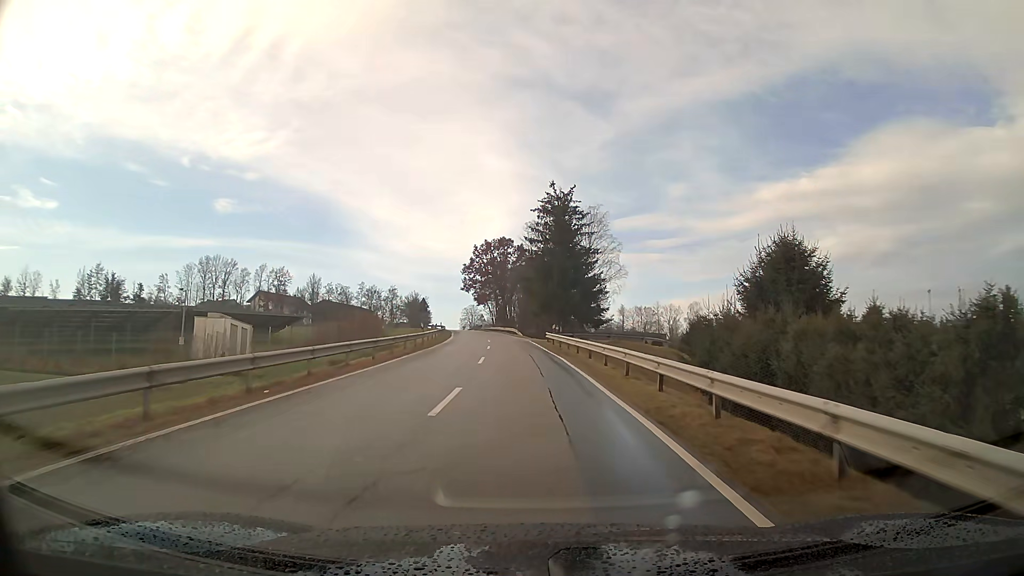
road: tertiary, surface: asphalt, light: Day
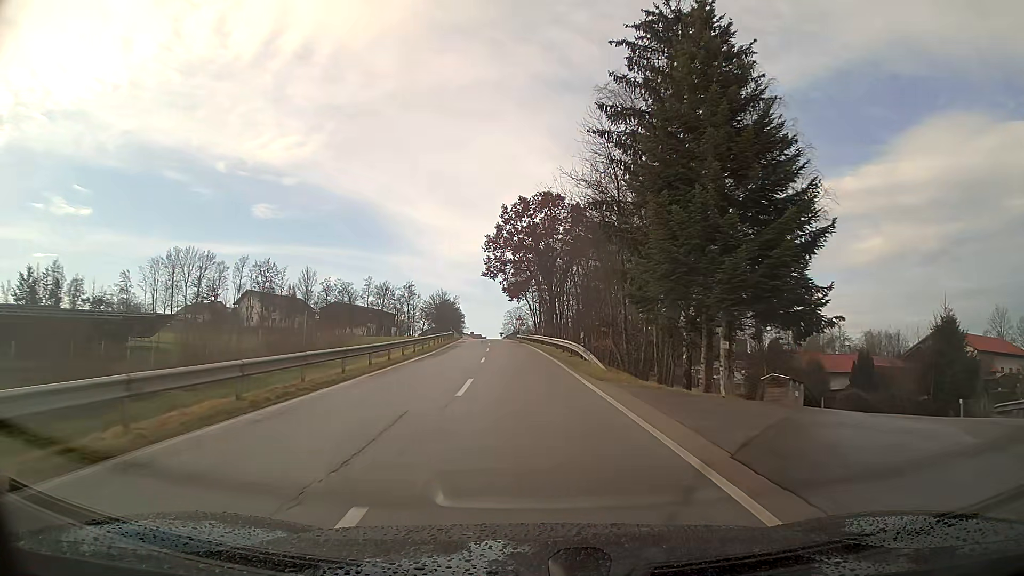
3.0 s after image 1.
(-1.6, +45.5) m; -4°
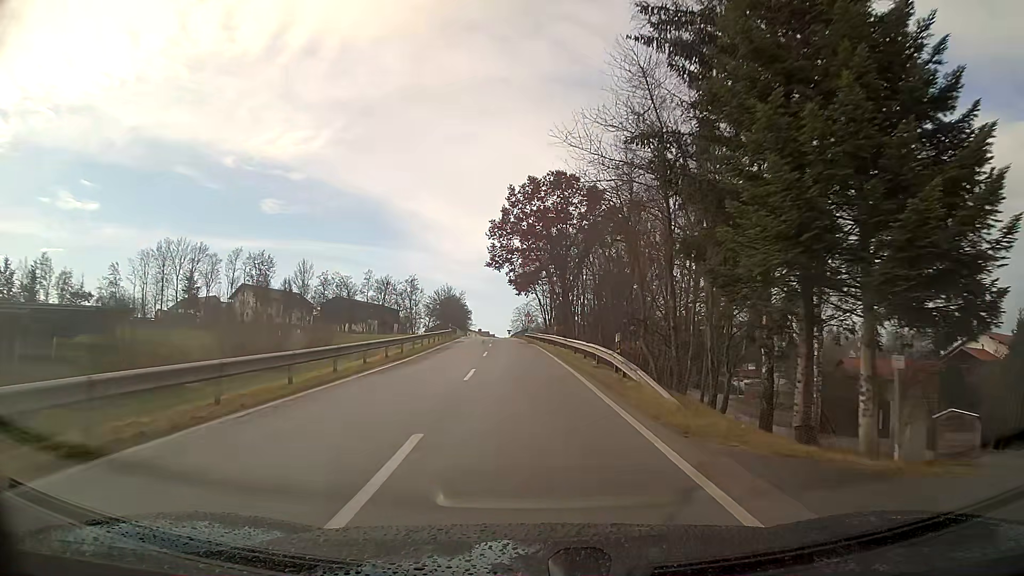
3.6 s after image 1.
(-0.1, +9.1) m; -1°
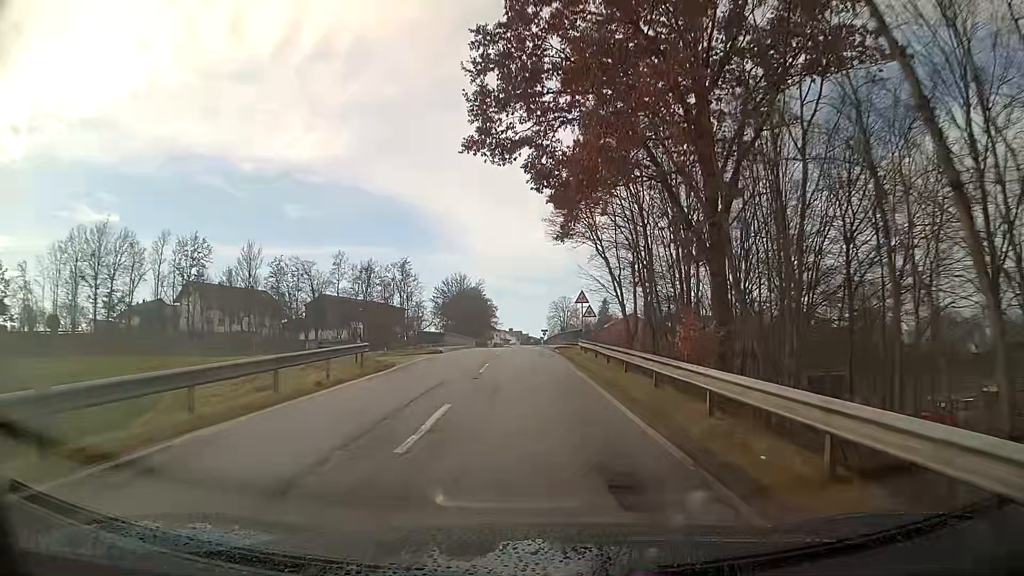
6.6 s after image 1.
(-1.3, +45.7) m; -4°
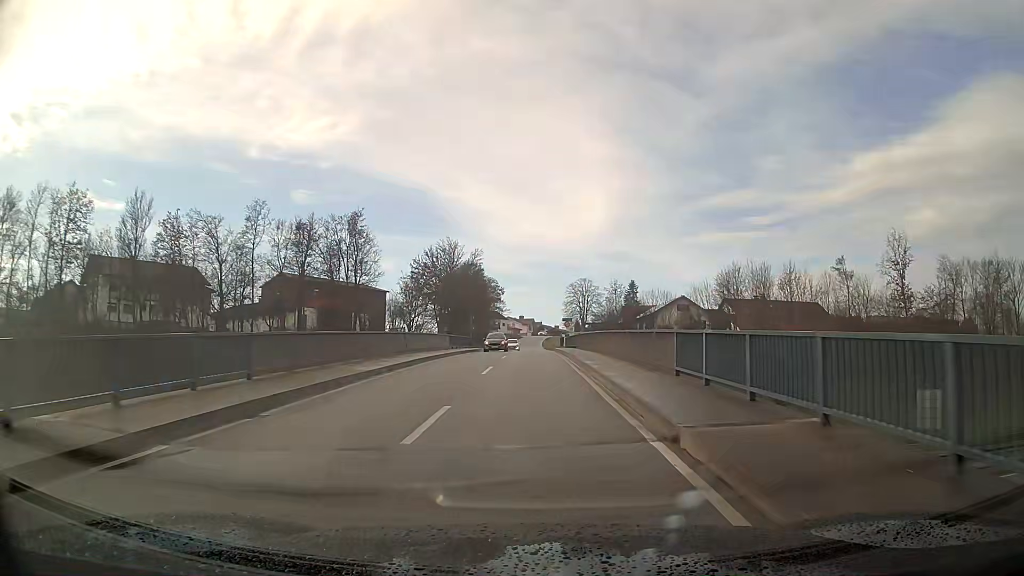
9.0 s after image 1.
(-0.2, +36.7) m; 0°
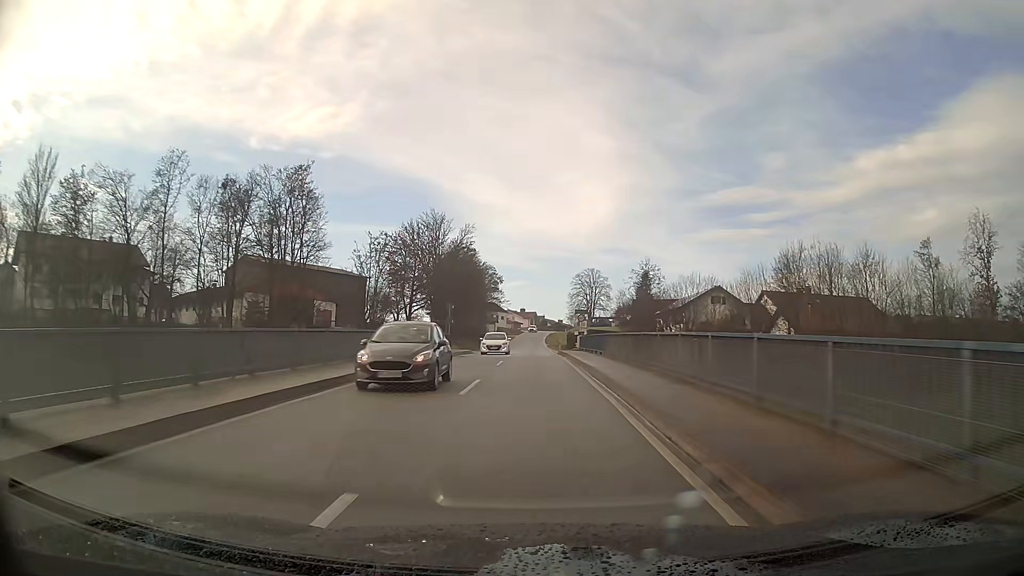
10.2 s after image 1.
(0.0, +18.4) m; 0°
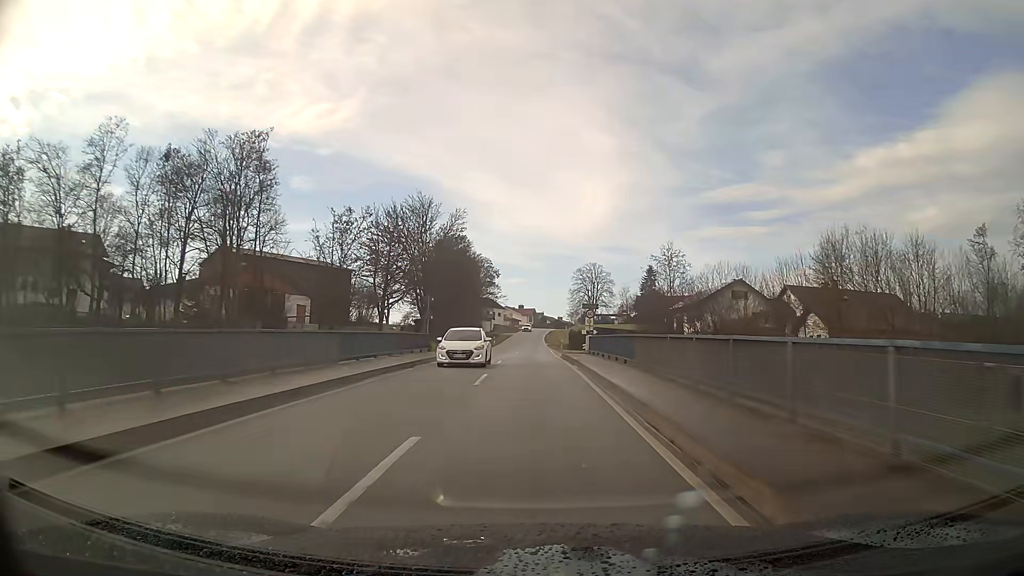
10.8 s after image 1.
(0.0, +9.2) m; 0°
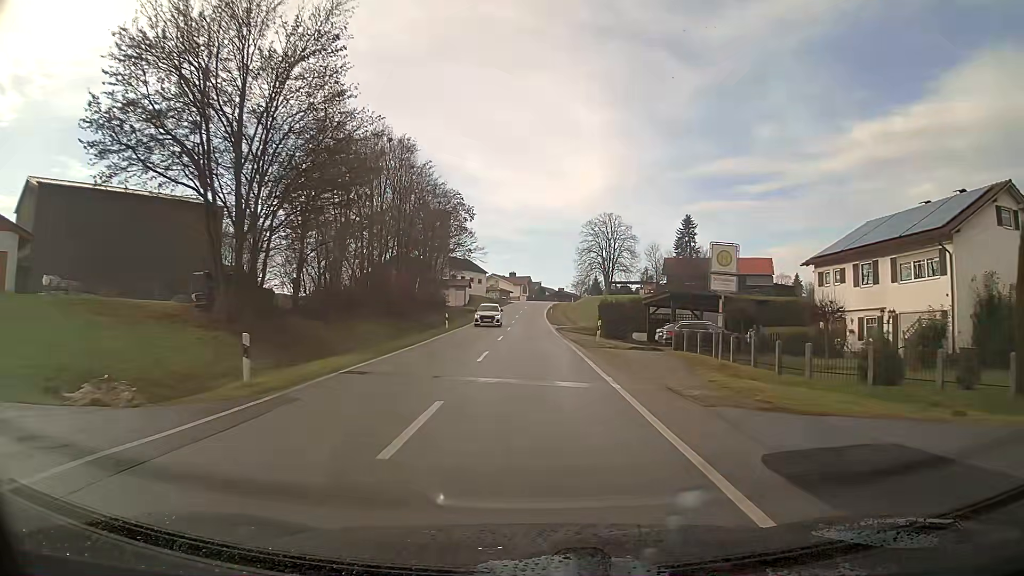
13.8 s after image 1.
(-0.1, +46.5) m; 0°
